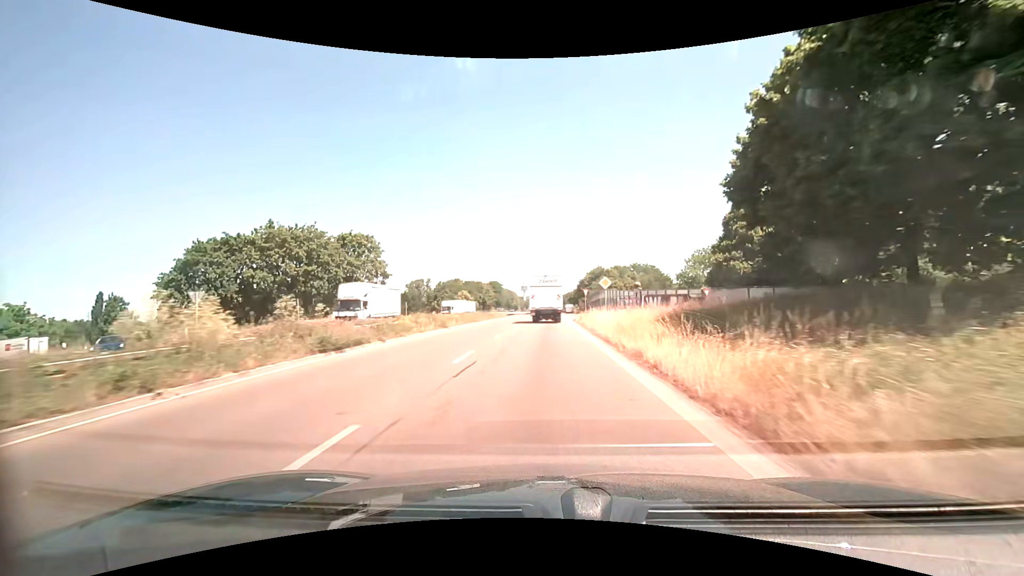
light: Day
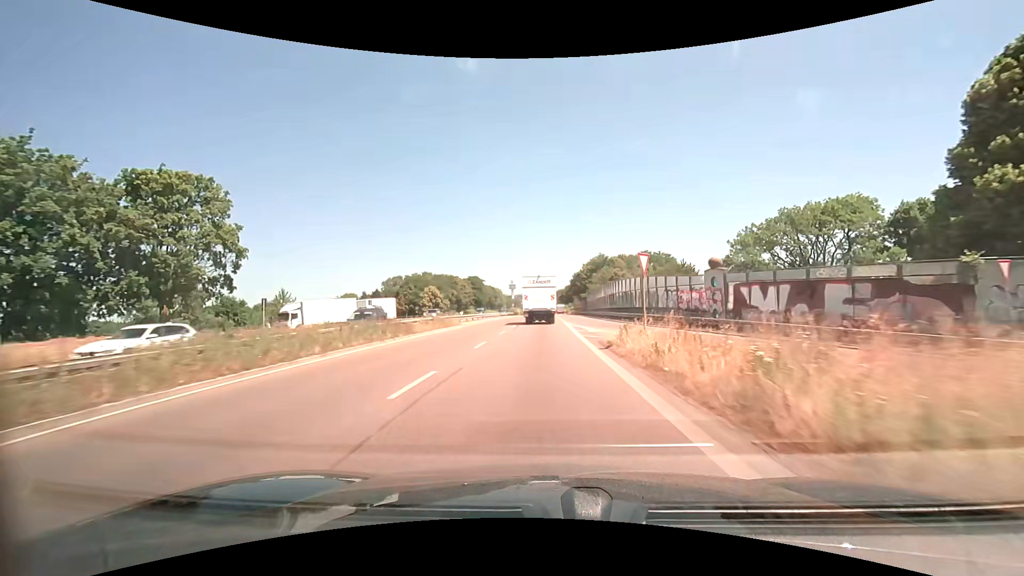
(+0.3, +30.9) m; +1°
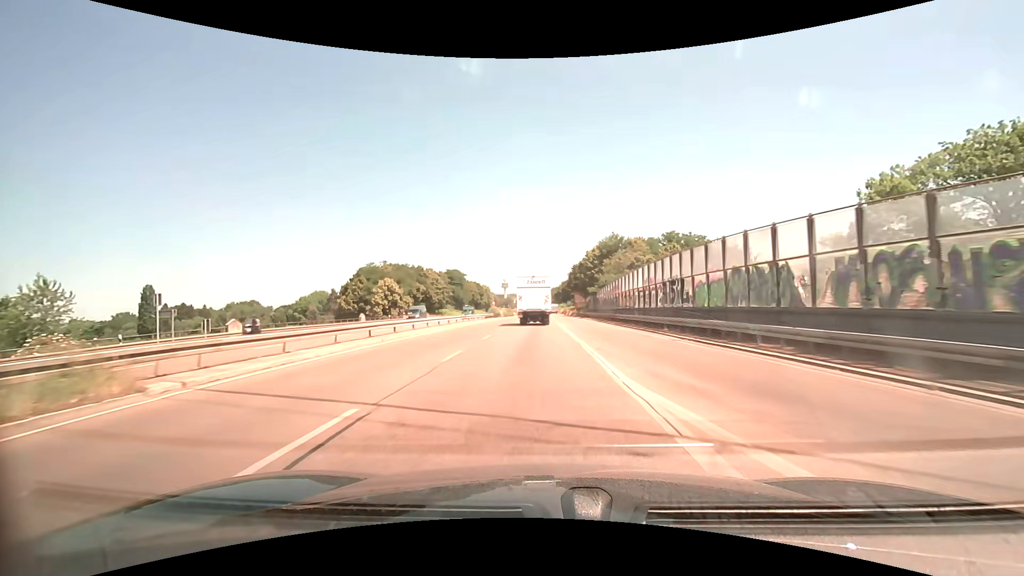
(+0.2, +30.4) m; +1°
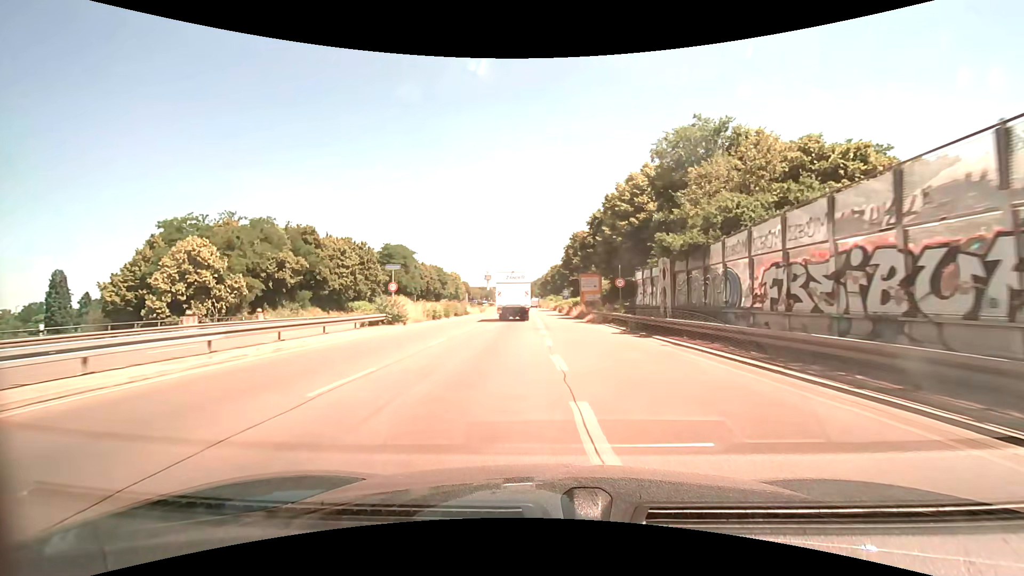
(+0.6, +49.9) m; +2°
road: trunk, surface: asphalt
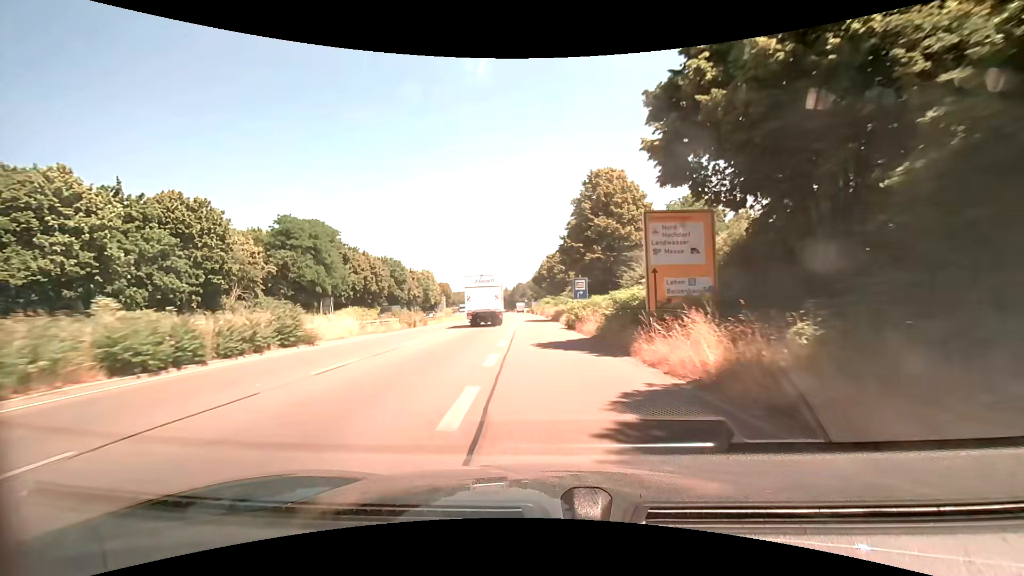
(+0.4, +41.1) m; +1°
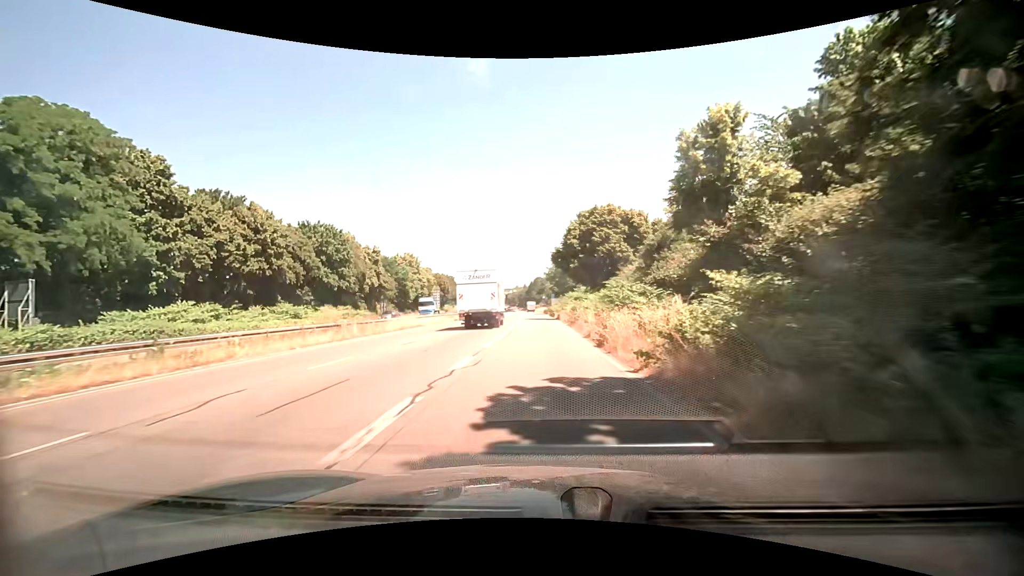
(-0.9, +43.9) m; -2°
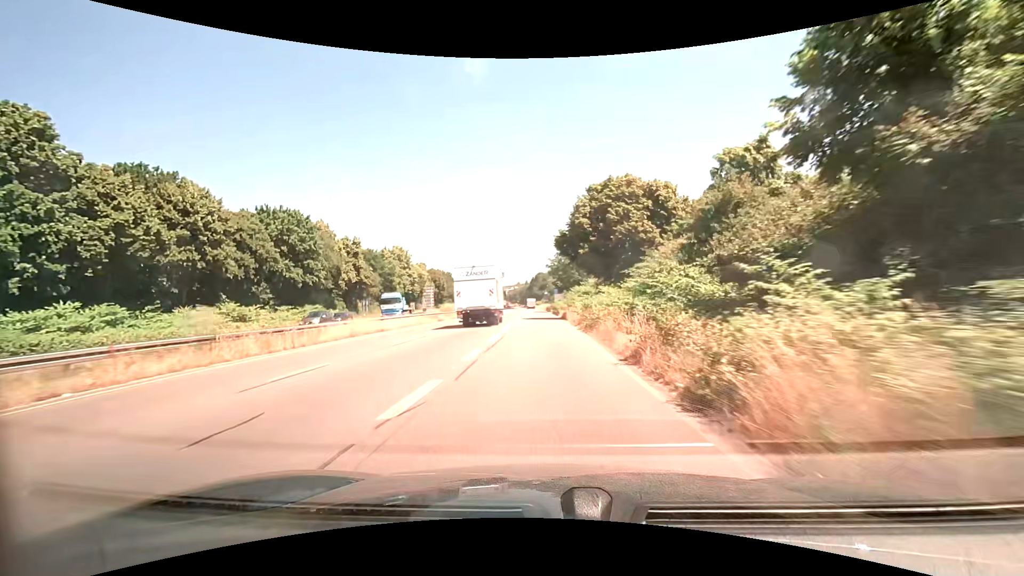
(0.0, +10.6) m; 0°
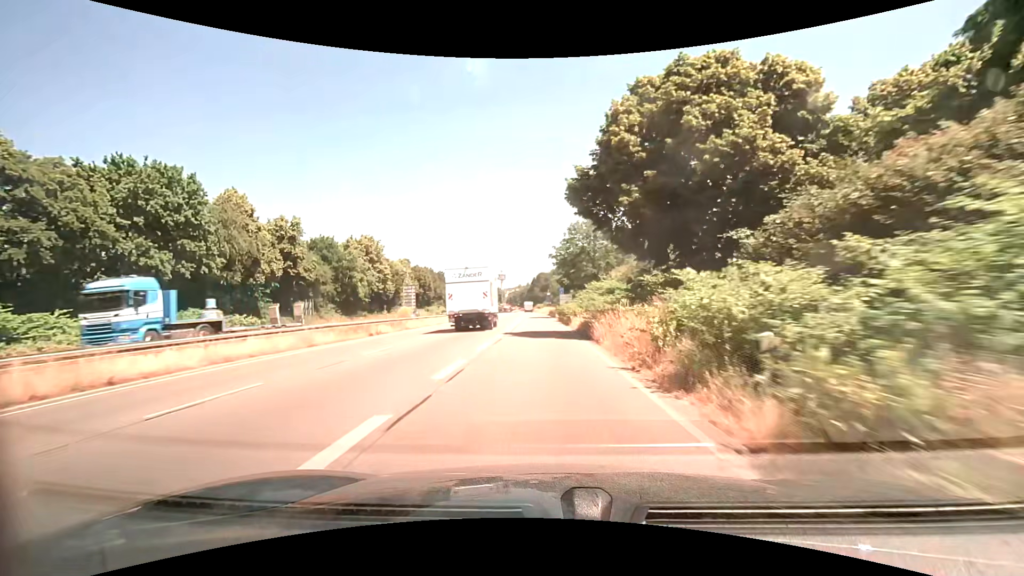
(-0.1, +21.3) m; 0°
(0, +10) (0, +20) (0, +30) (0, +40) (0, +50) (0, +60) (-1, +70) (-1, +80) (-1, +90) (-2, +100) m
